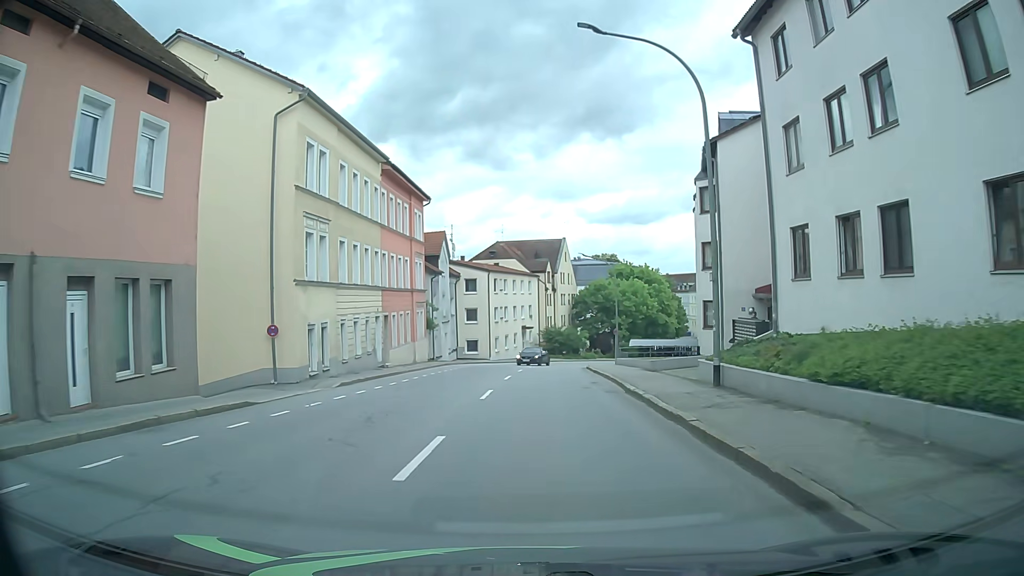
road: tertiary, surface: asphalt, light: Day
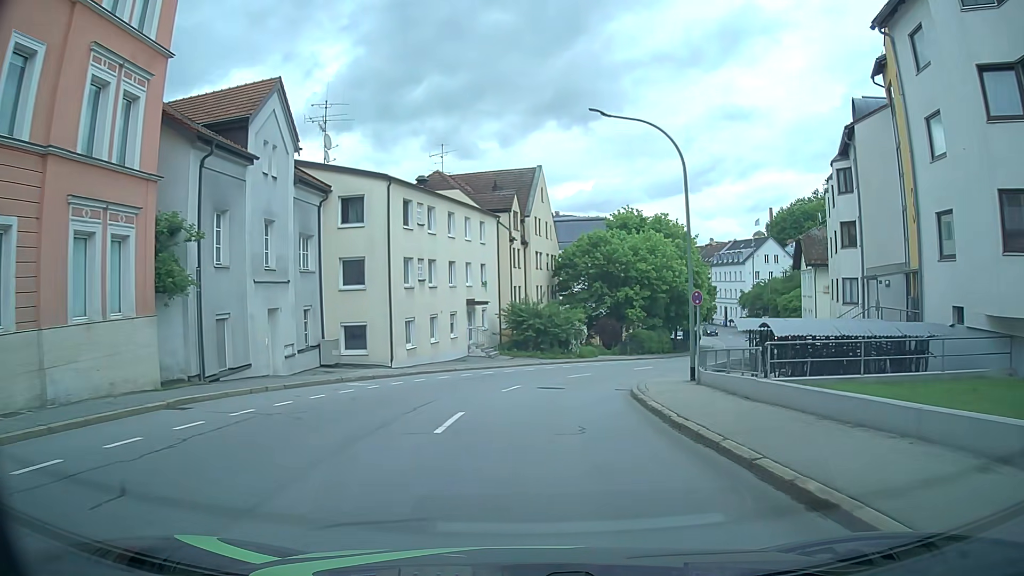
(+1.1, +32.7) m; +3°
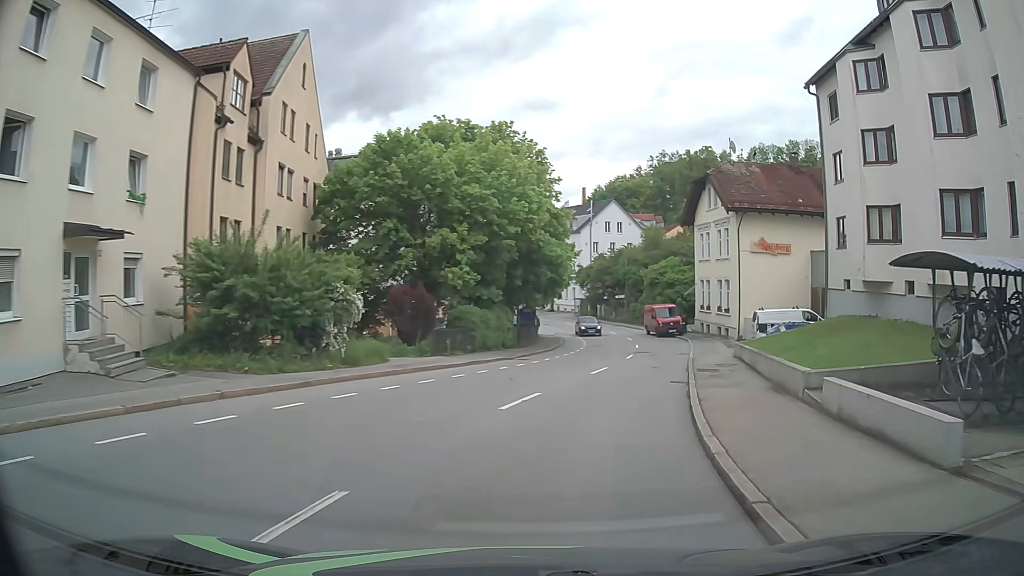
(+2.1, +24.7) m; +16°
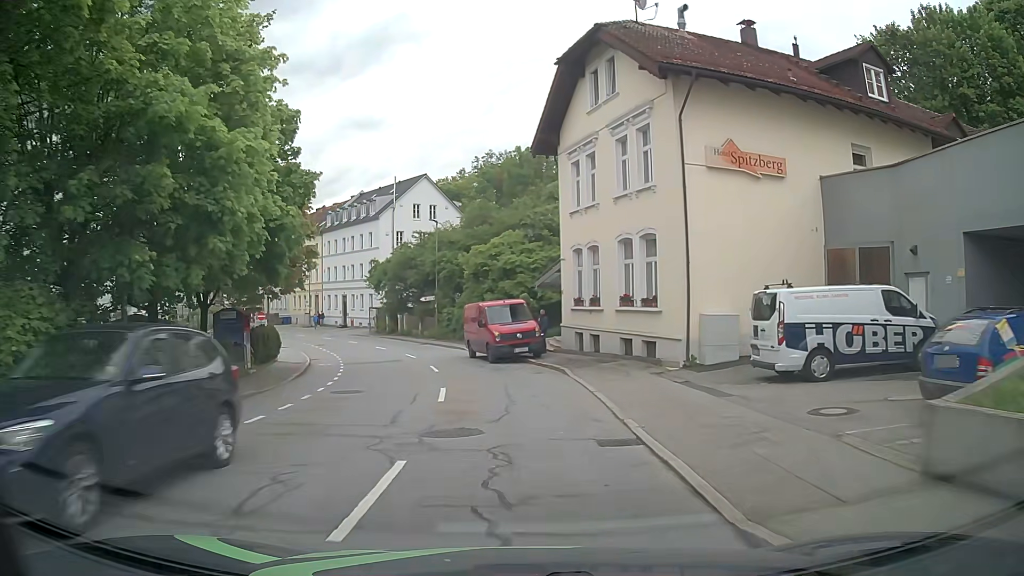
(+4.7, +24.2) m; +17°
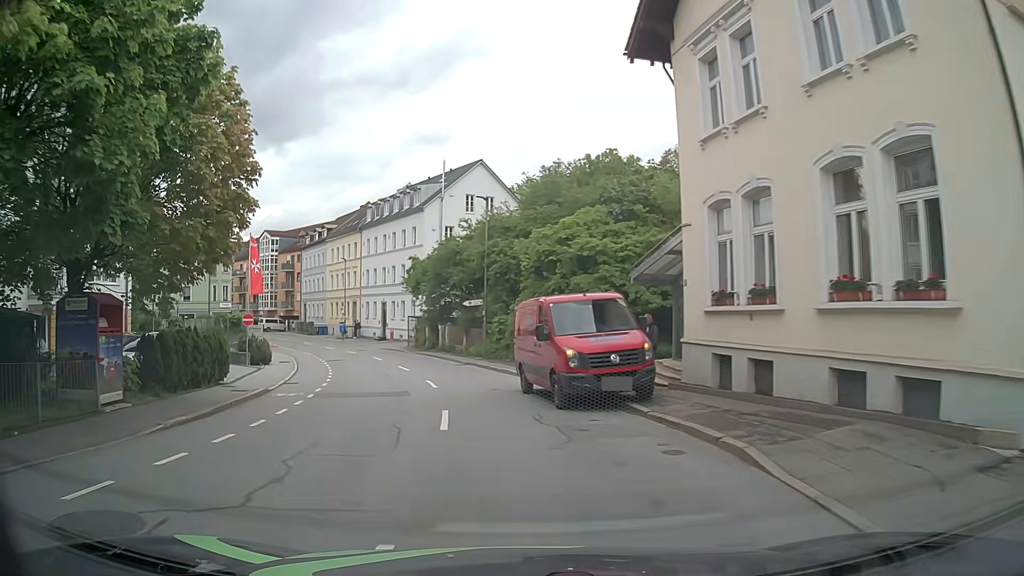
(-0.5, +11.9) m; -7°
